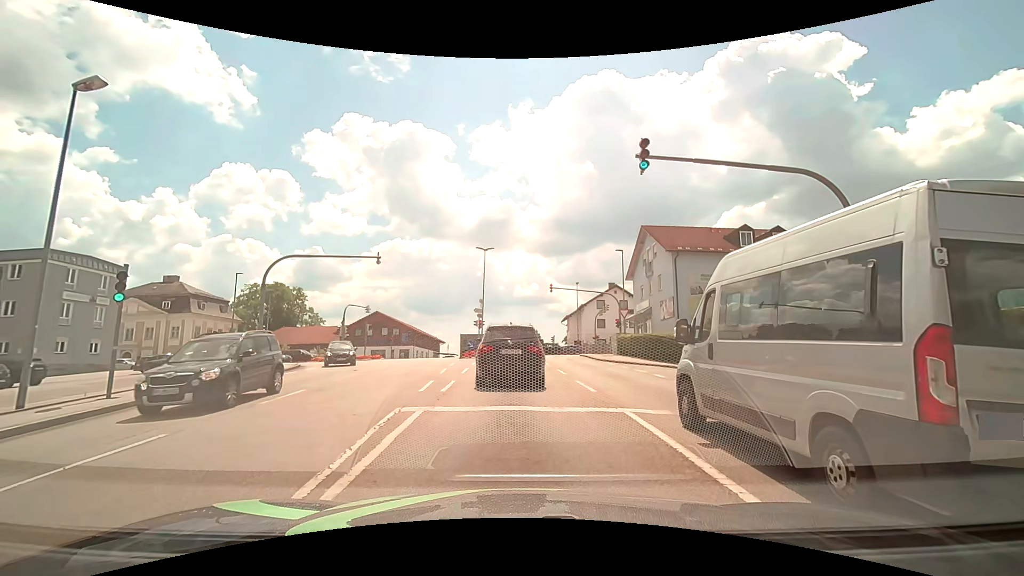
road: tertiary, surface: asphalt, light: Day
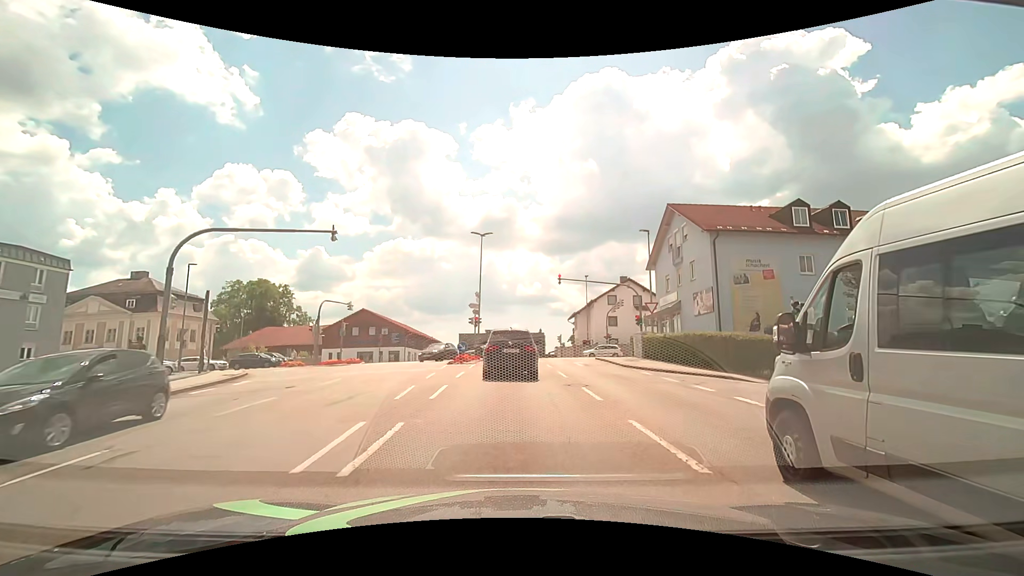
(0.0, +7.3) m; 0°
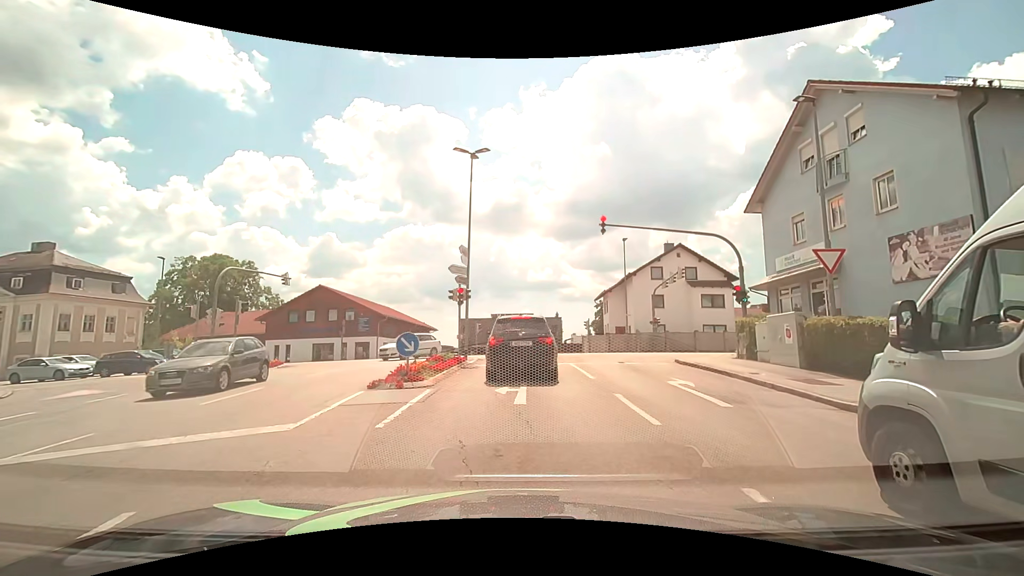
(-0.1, +16.1) m; -1°
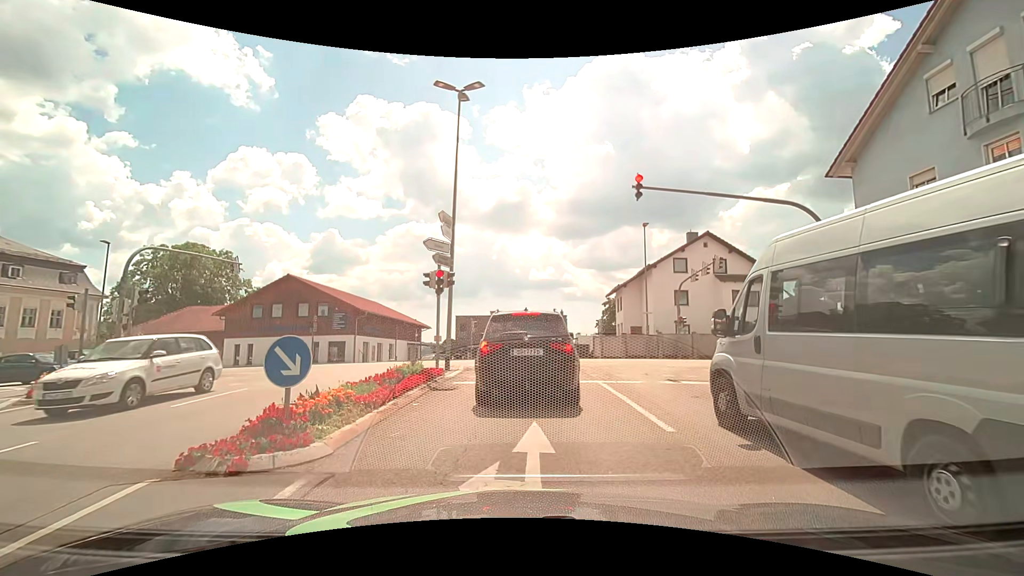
(0.0, +6.3) m; +1°
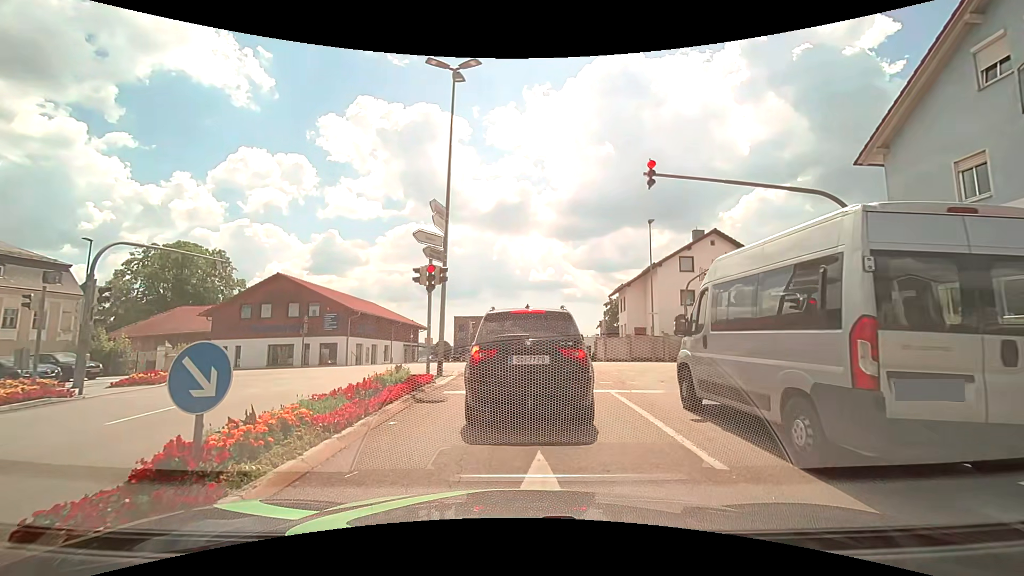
(0.0, +1.5) m; 0°
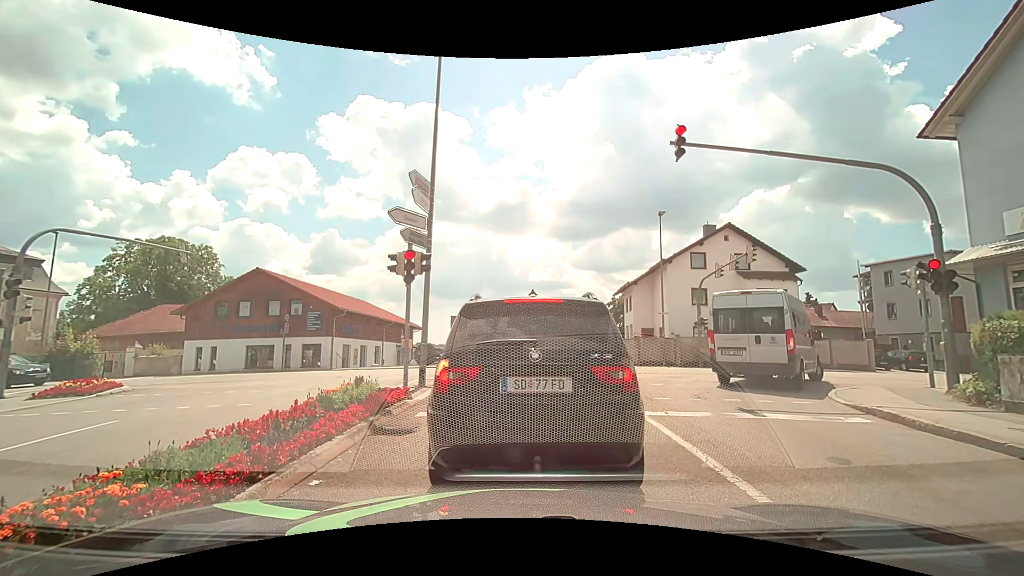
(0.0, +2.6) m; +1°
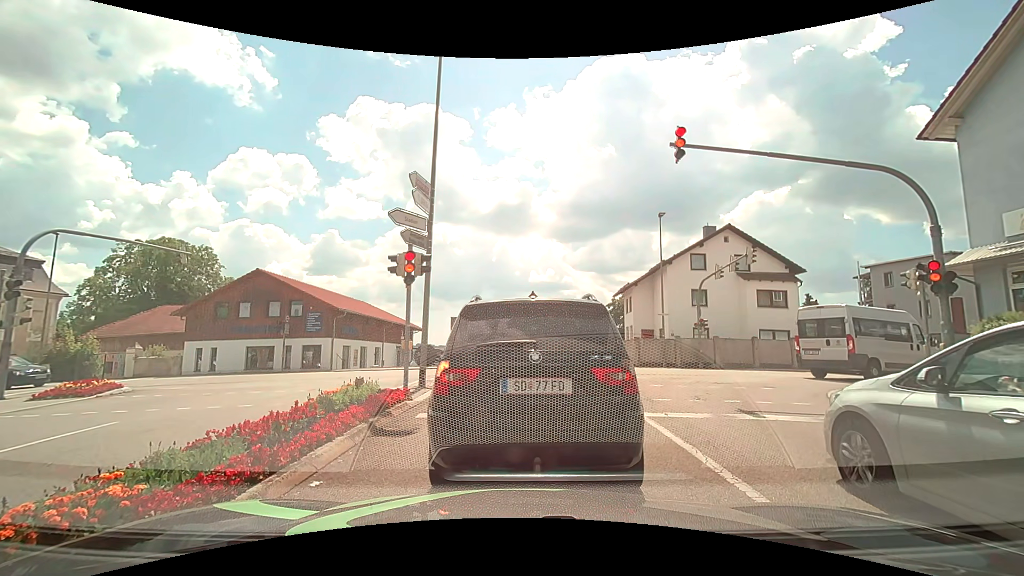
(0.0, +0.1) m; 0°
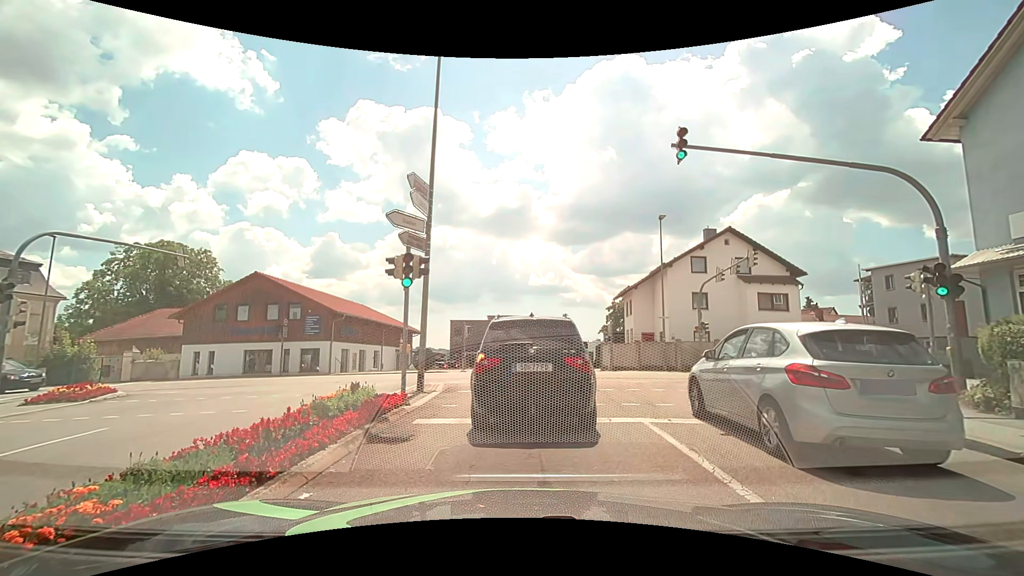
(0.0, +0.2) m; 0°
(0, +10) (-1, +20) (-7, +28) (-16, +30) (-26, +30) (-36, +30) (-46, +29) (-56, +29) (-66, +28) (-76, +28) m
